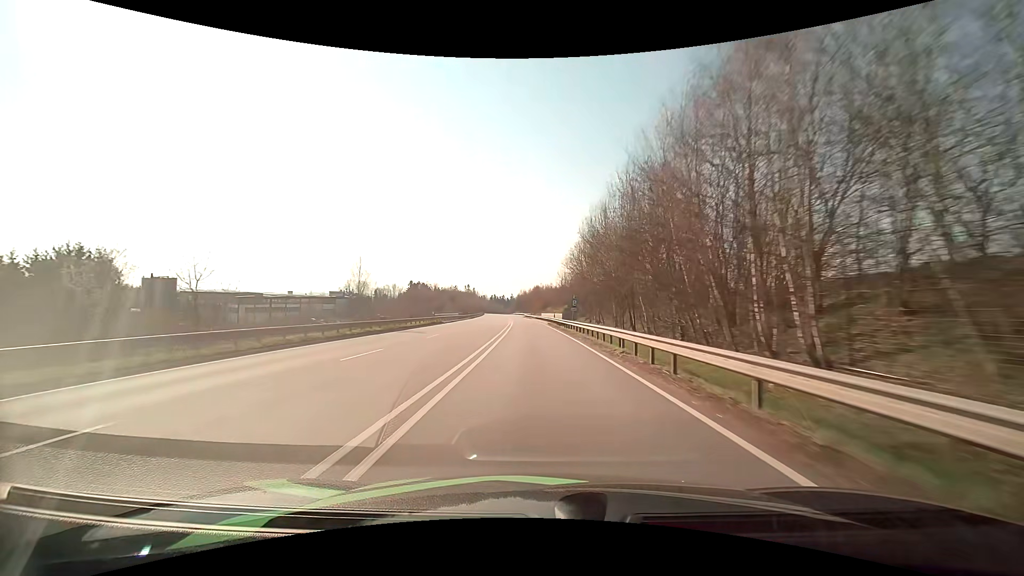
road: primary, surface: asphalt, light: Day
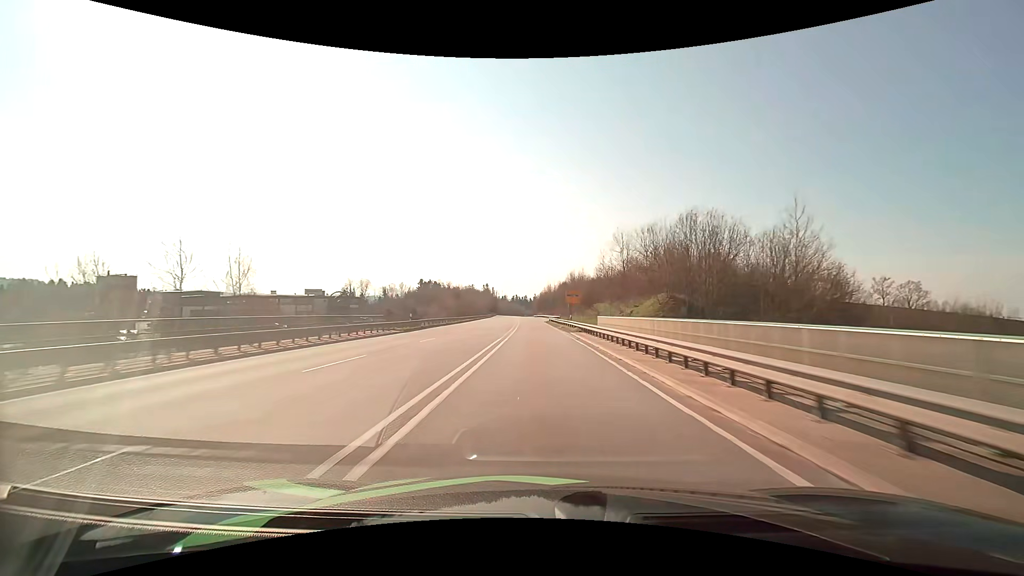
(-1.8, +62.3) m; -3°
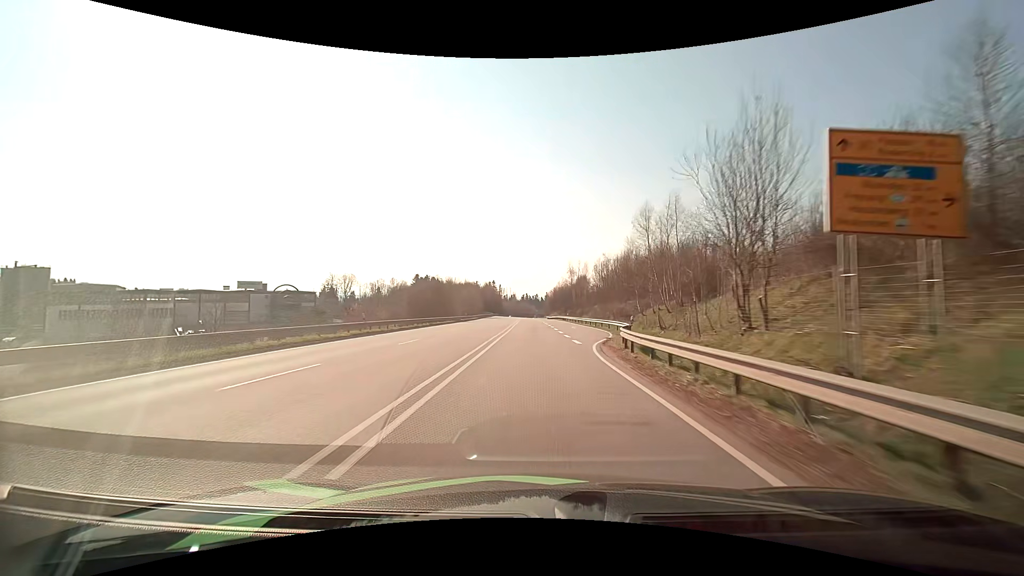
(-0.9, +62.8) m; -2°
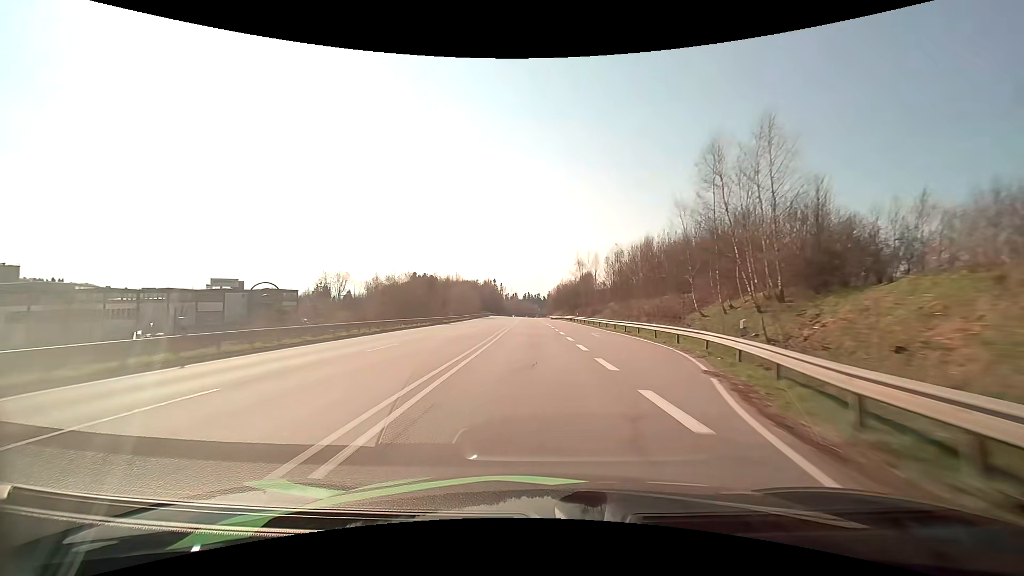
(0.0, +15.9) m; 0°
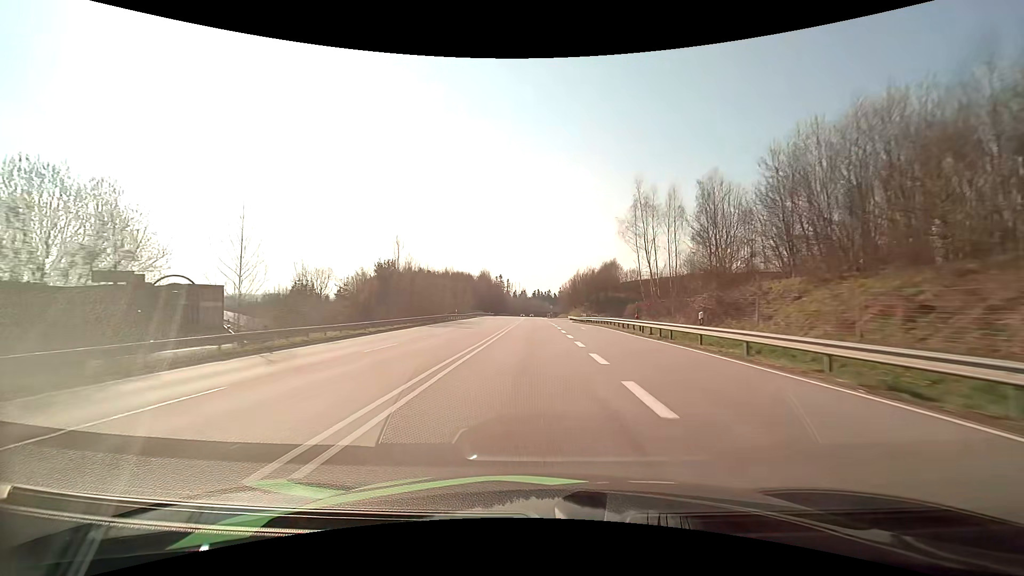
(-0.5, +47.5) m; -1°
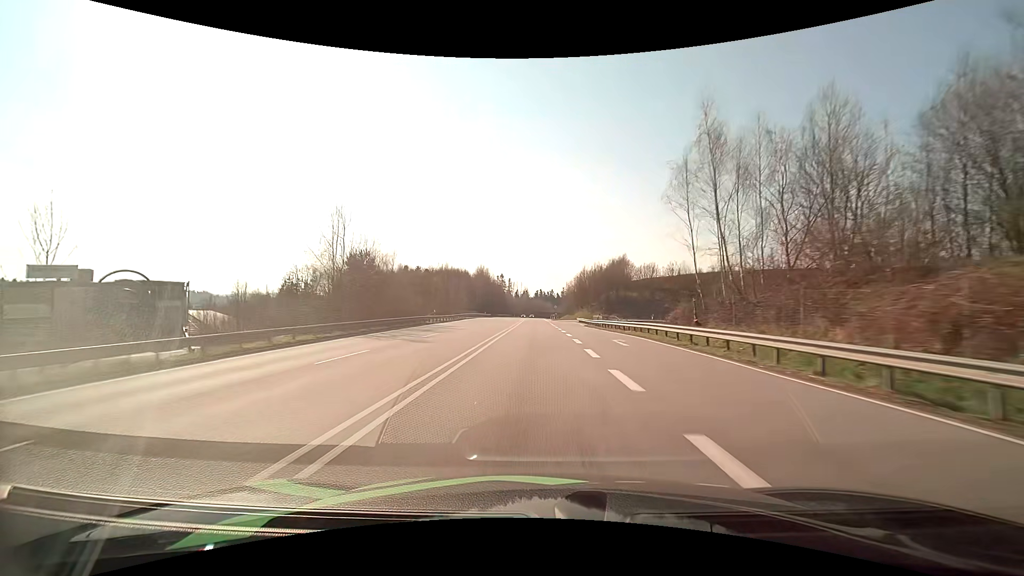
(-0.1, +15.8) m; 0°
